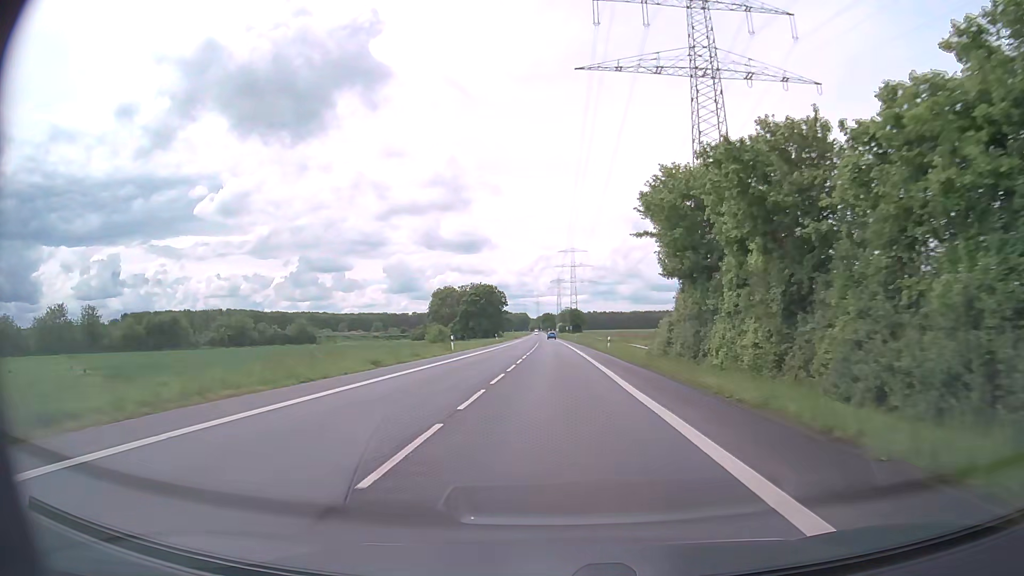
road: secondary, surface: asphalt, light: Day
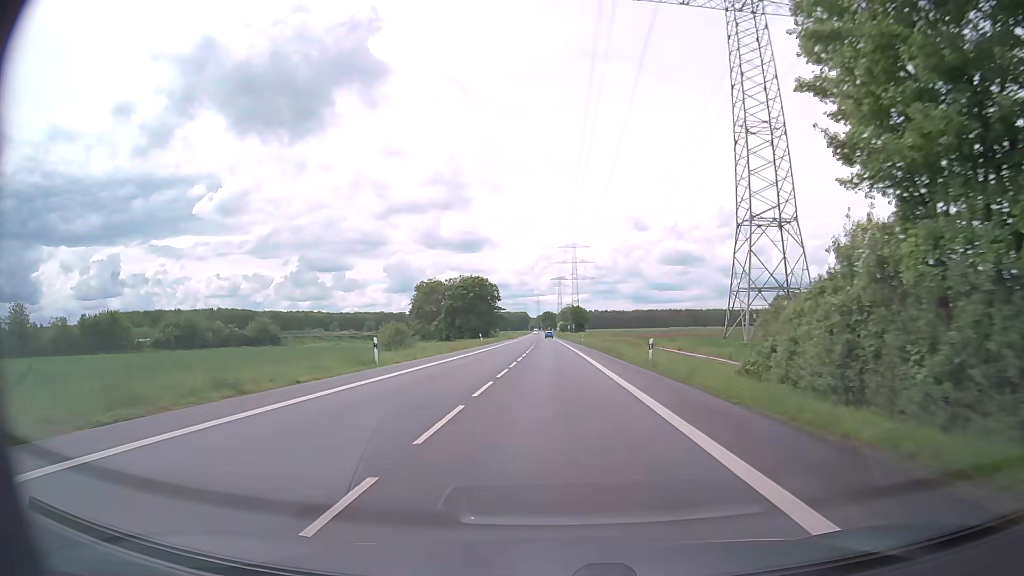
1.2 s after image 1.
(0.0, +21.9) m; 0°
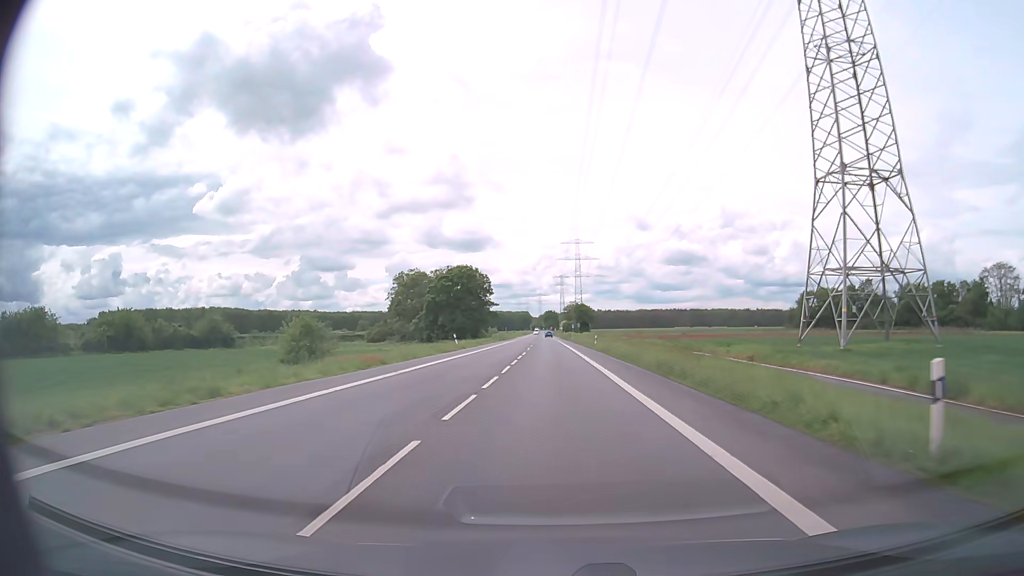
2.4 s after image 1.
(-0.1, +21.9) m; 0°
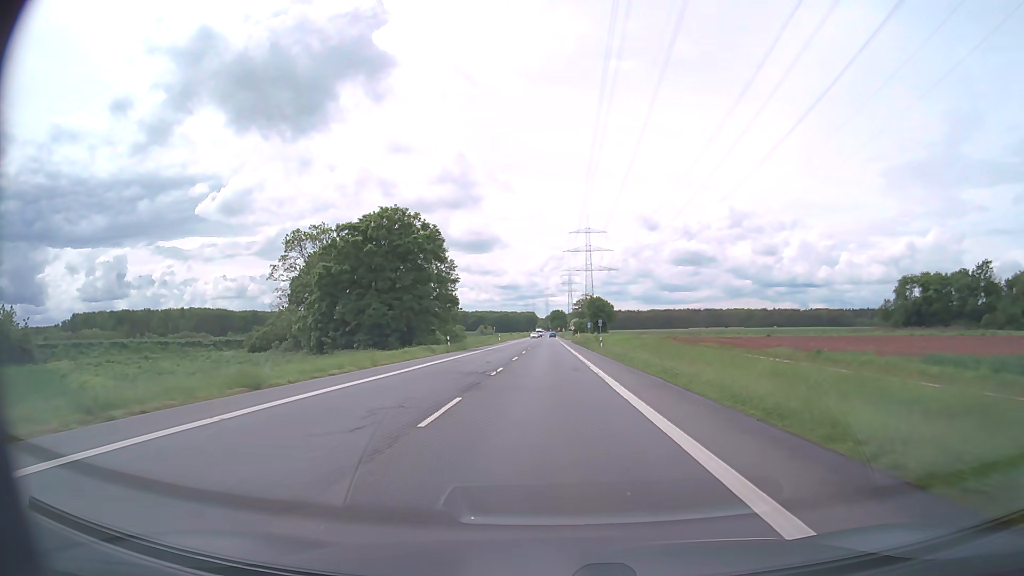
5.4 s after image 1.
(-0.3, +54.8) m; -1°
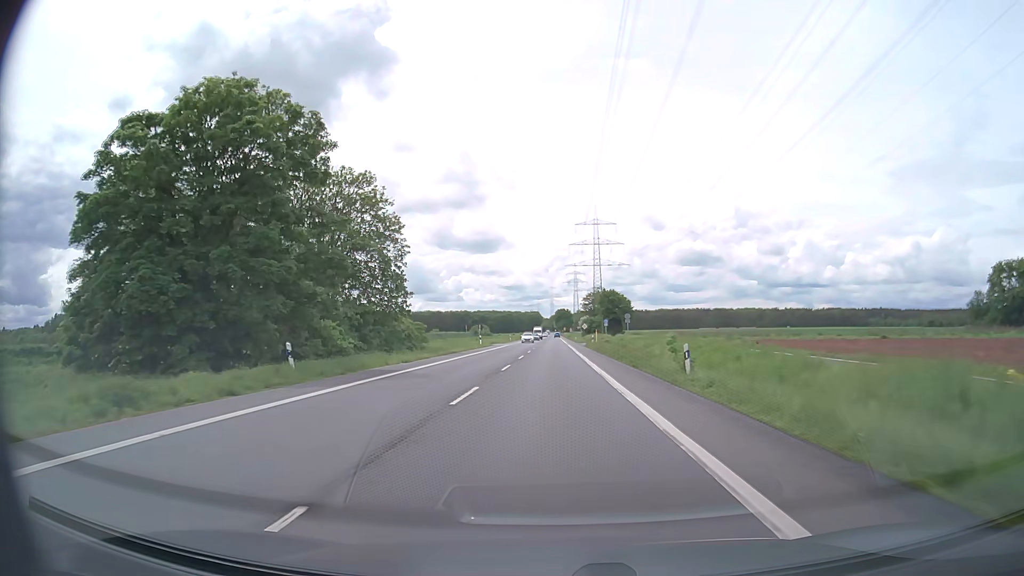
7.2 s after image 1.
(-0.1, +32.9) m; 0°
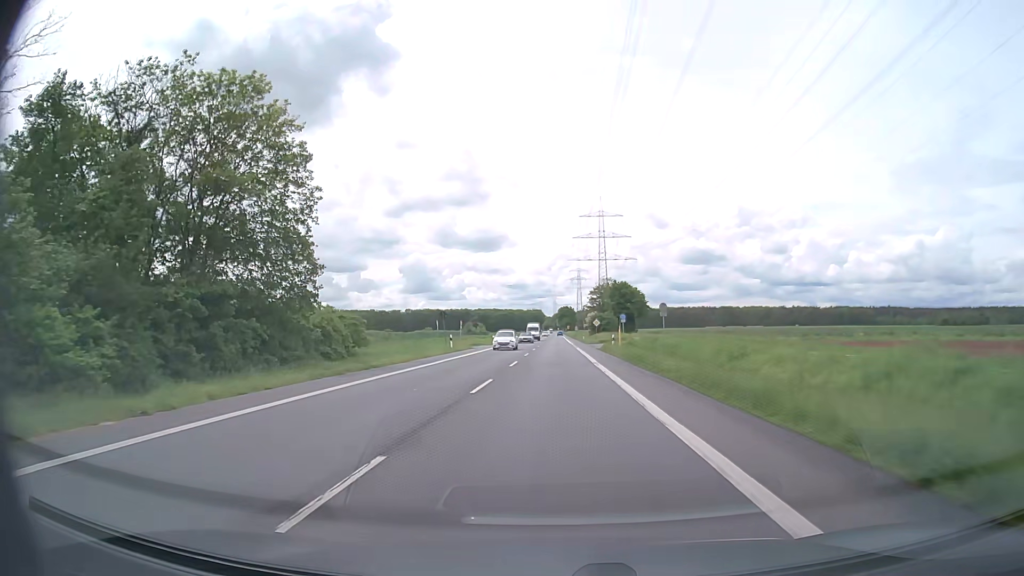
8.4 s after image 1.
(-0.1, +21.9) m; 0°
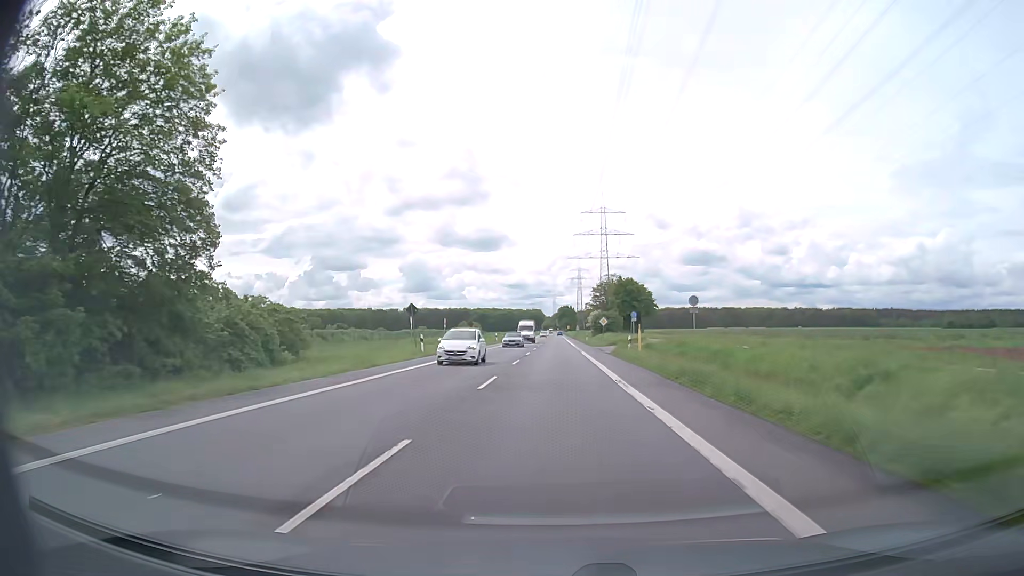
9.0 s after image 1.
(0.0, +11.0) m; 0°
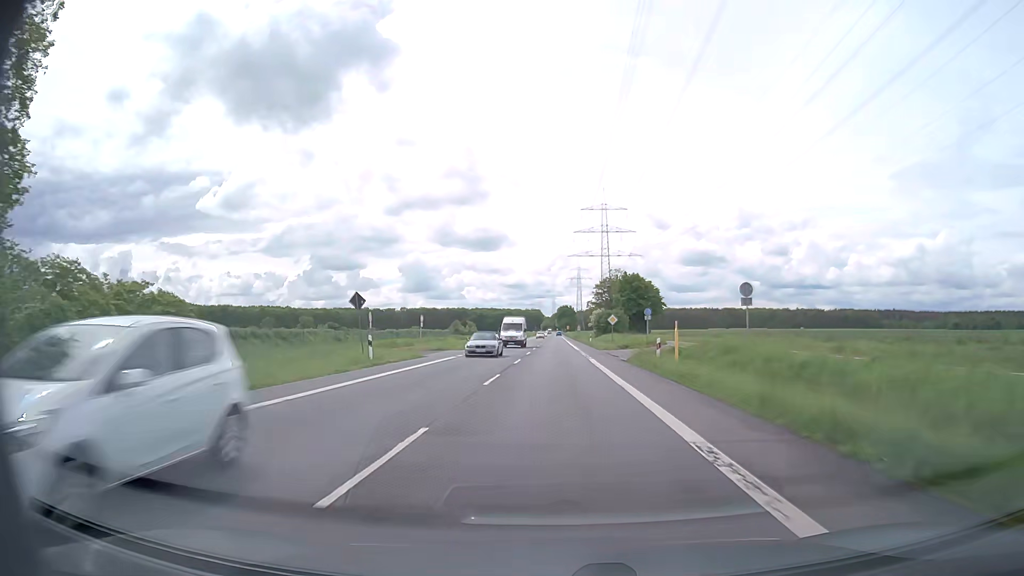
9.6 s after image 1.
(0.0, +11.0) m; 0°
(0, +10) (0, +20) (0, +30) (0, +40) (0, +50) (0, +60) (0, +70) (0, +80) (0, +90) (0, +100) m
